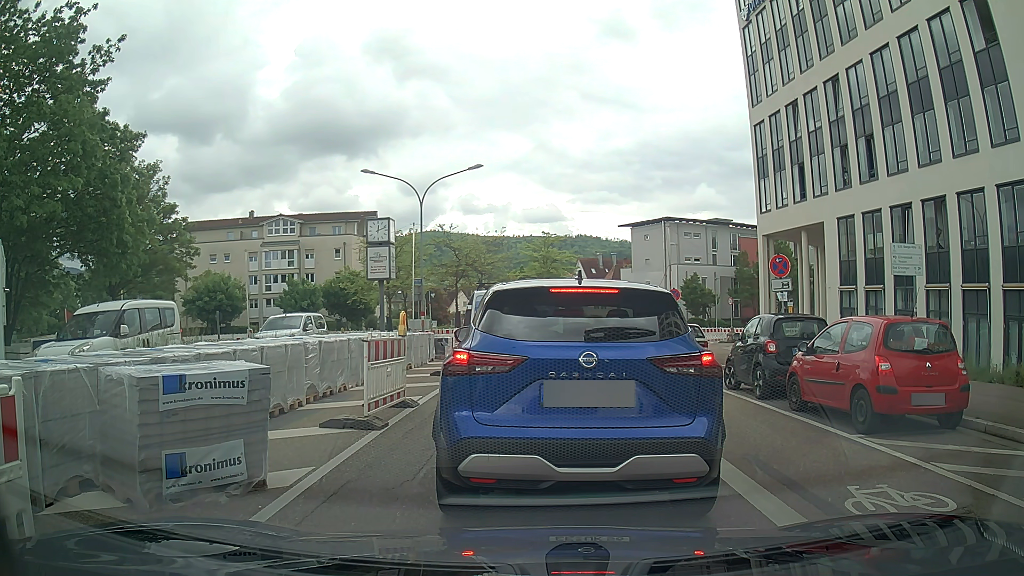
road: tertiary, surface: asphalt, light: Day
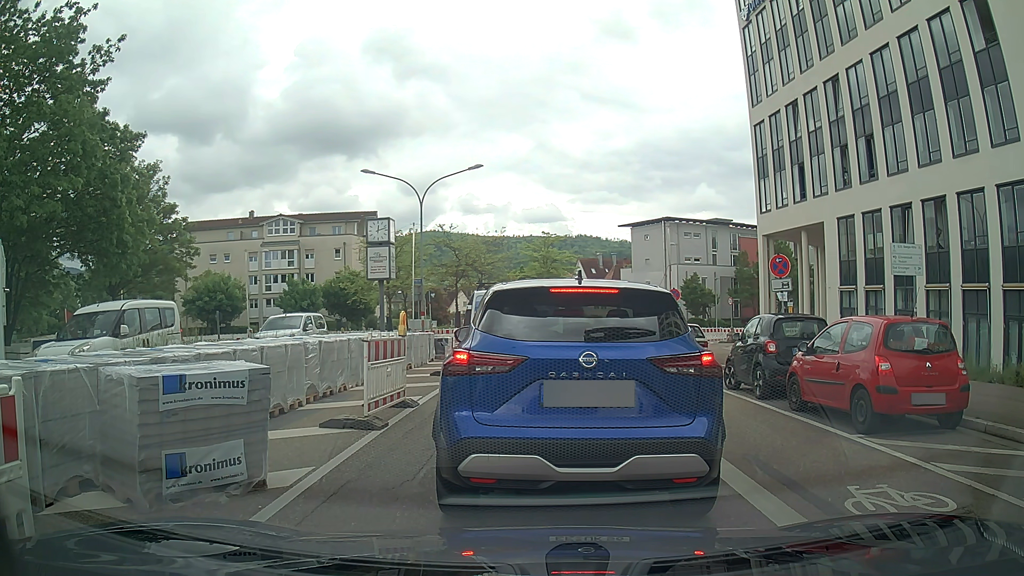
(0.0, 0.0) m; 0°
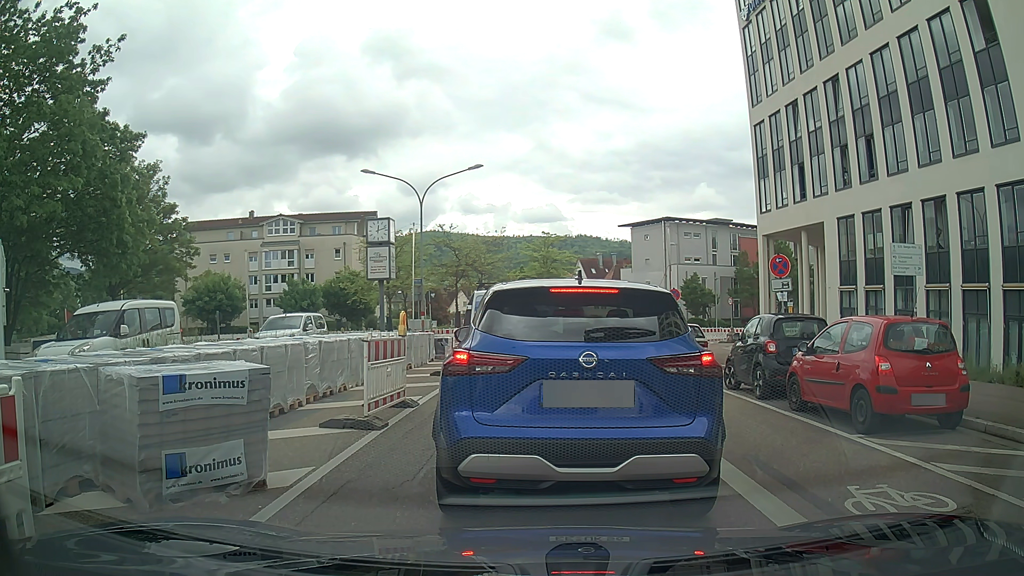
(0.0, 0.0) m; 0°
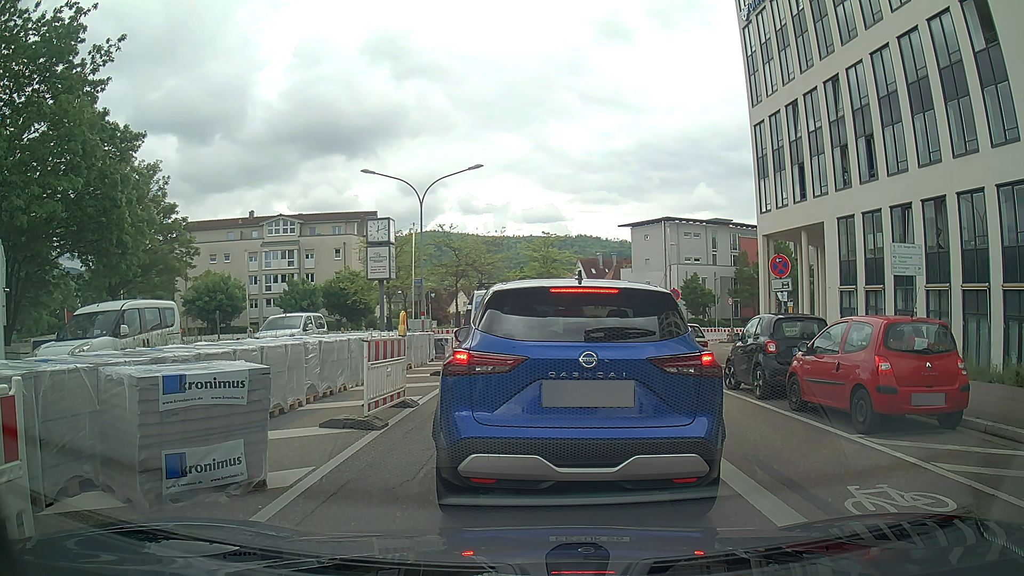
(0.0, 0.0) m; 0°
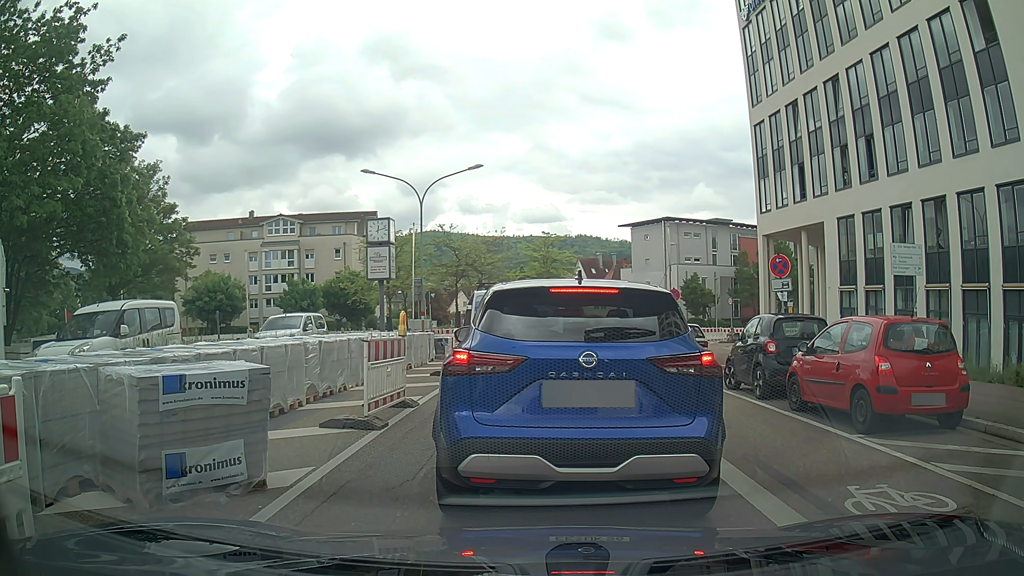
(0.0, 0.0) m; 0°
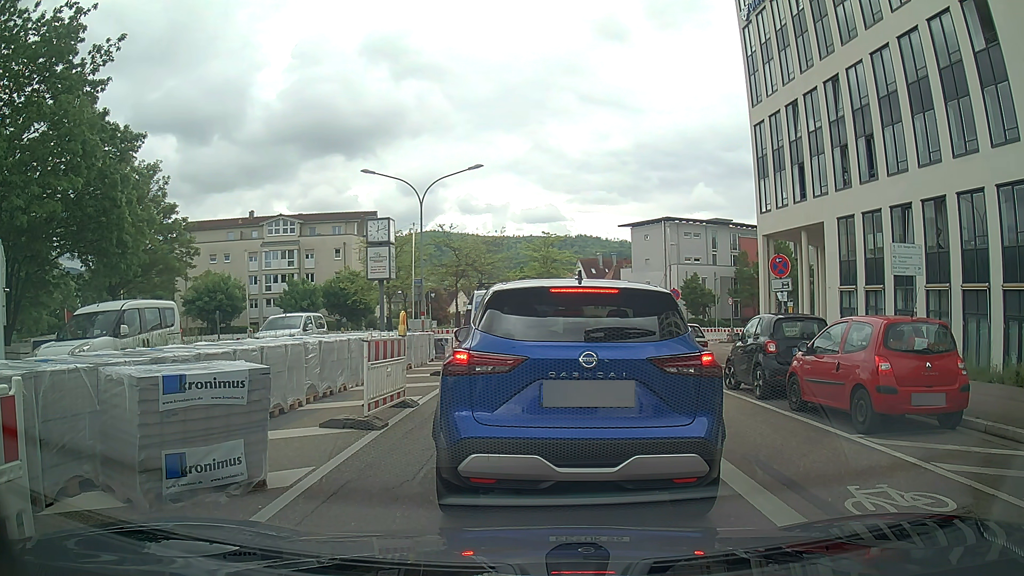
(0.0, 0.0) m; 0°
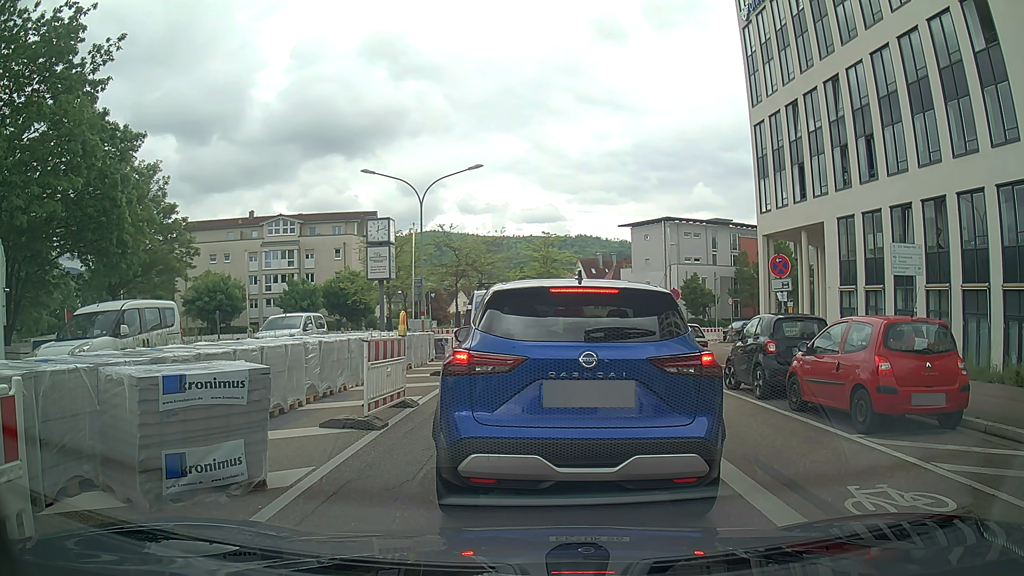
(0.0, 0.0) m; 0°
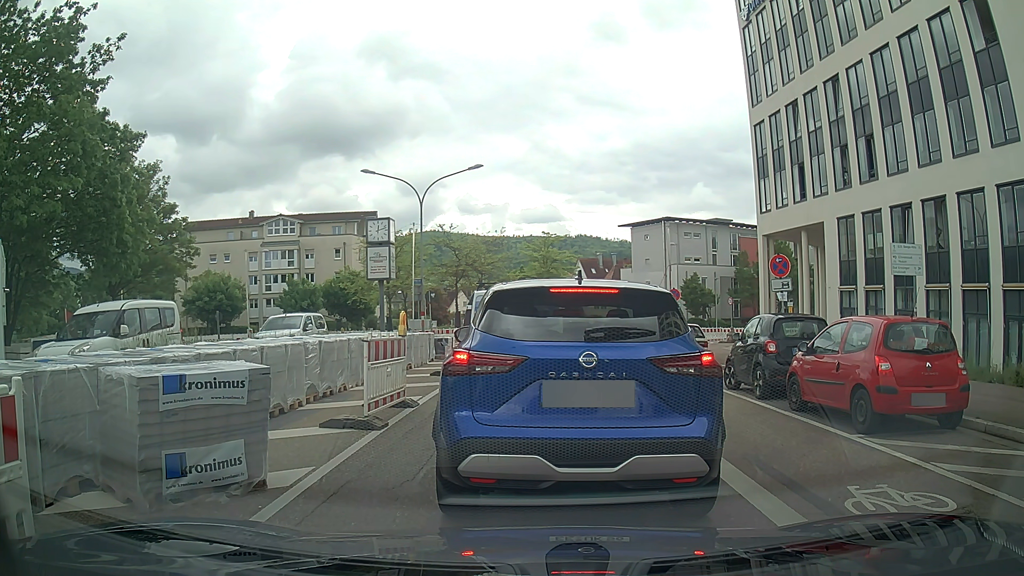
(0.0, 0.0) m; 0°
